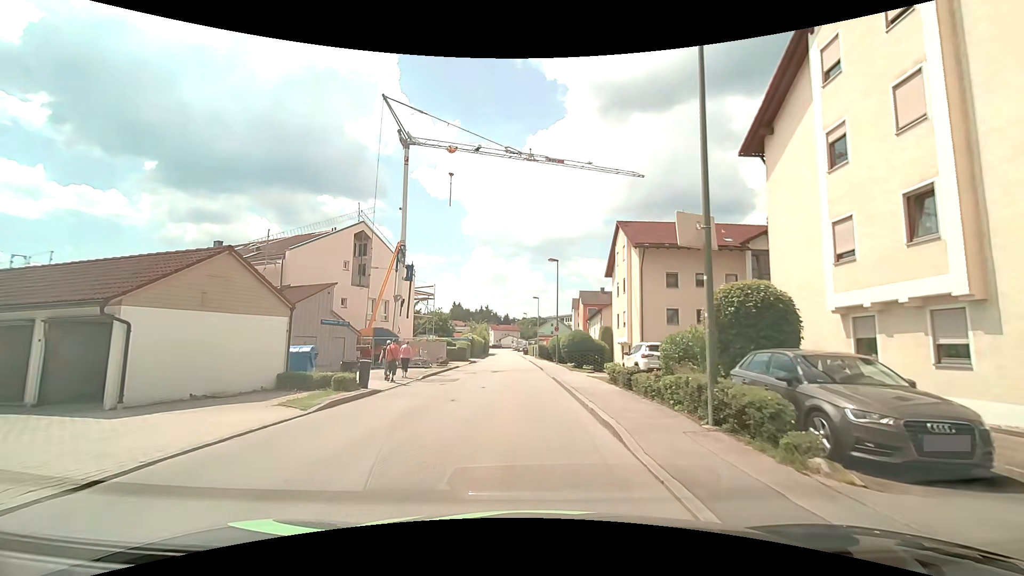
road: unclassified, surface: asphalt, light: Day
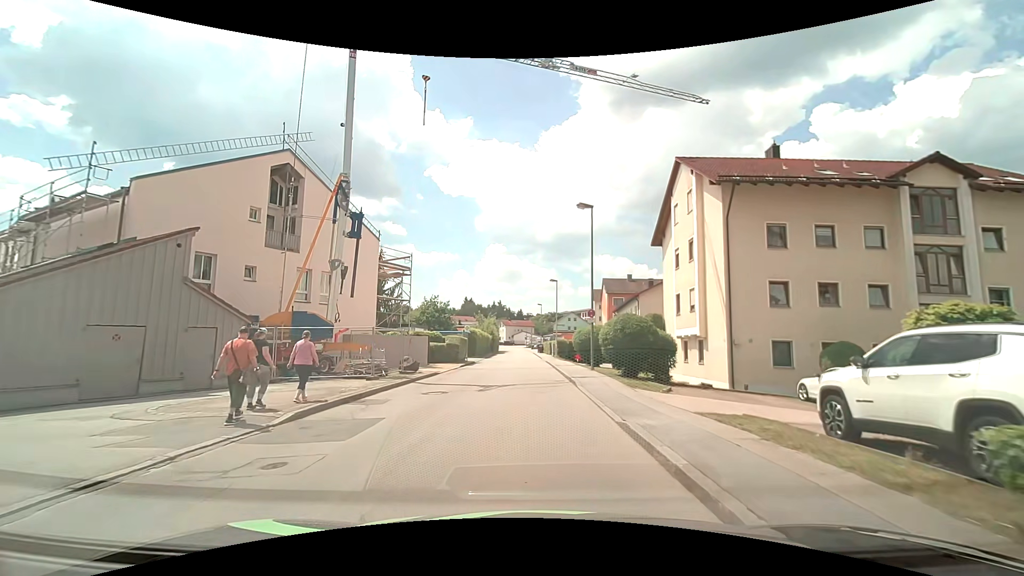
(-0.3, +14.3) m; -3°
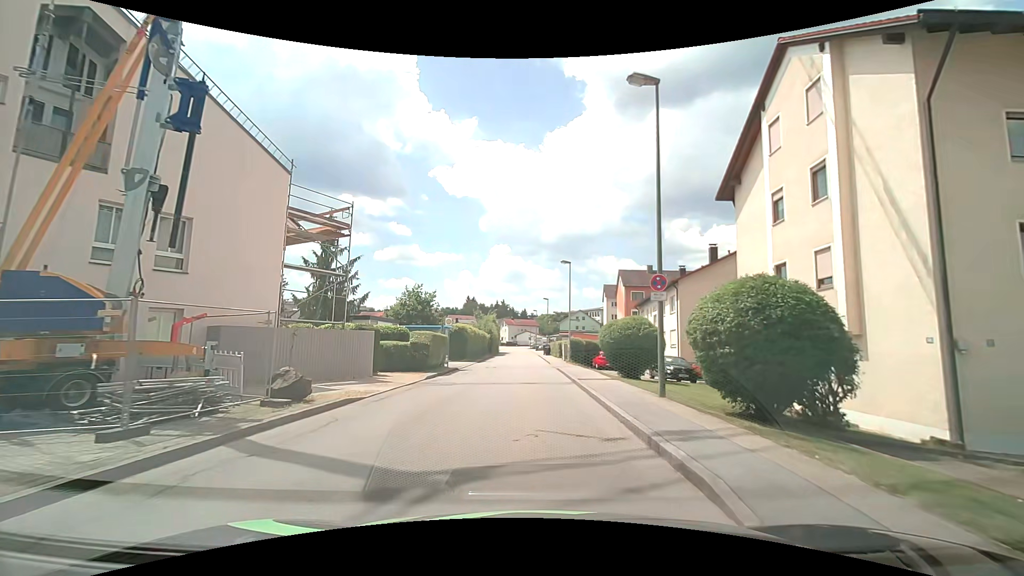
(+0.1, +12.0) m; +1°
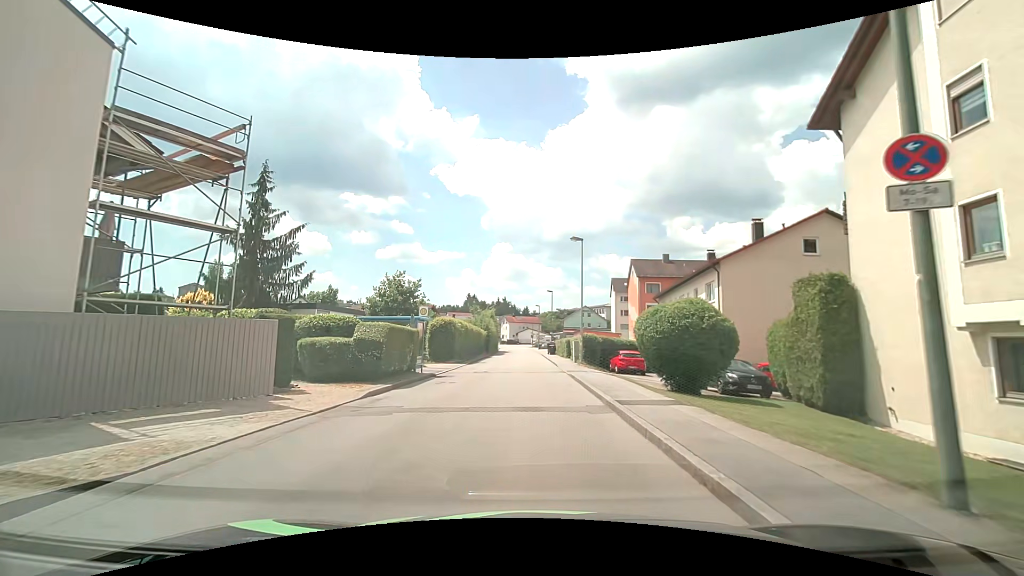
(-0.1, +8.1) m; -1°
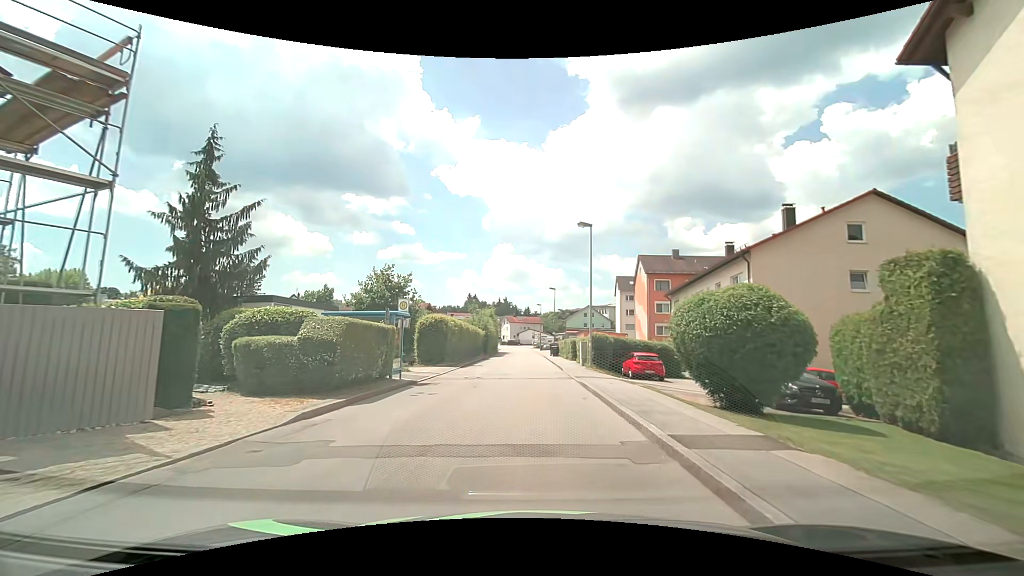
(0.0, +4.0) m; 0°
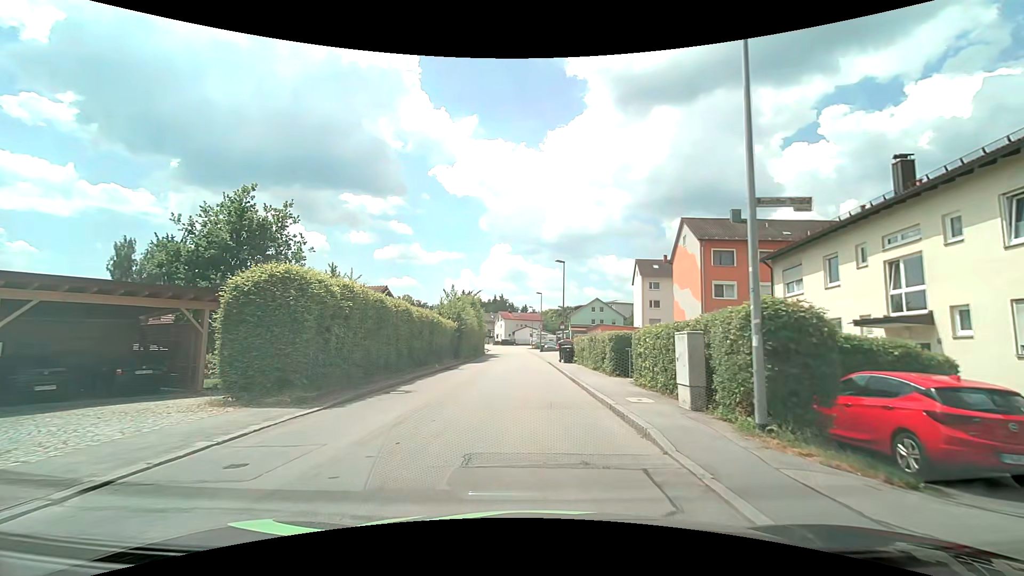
(+0.1, +20.1) m; 0°
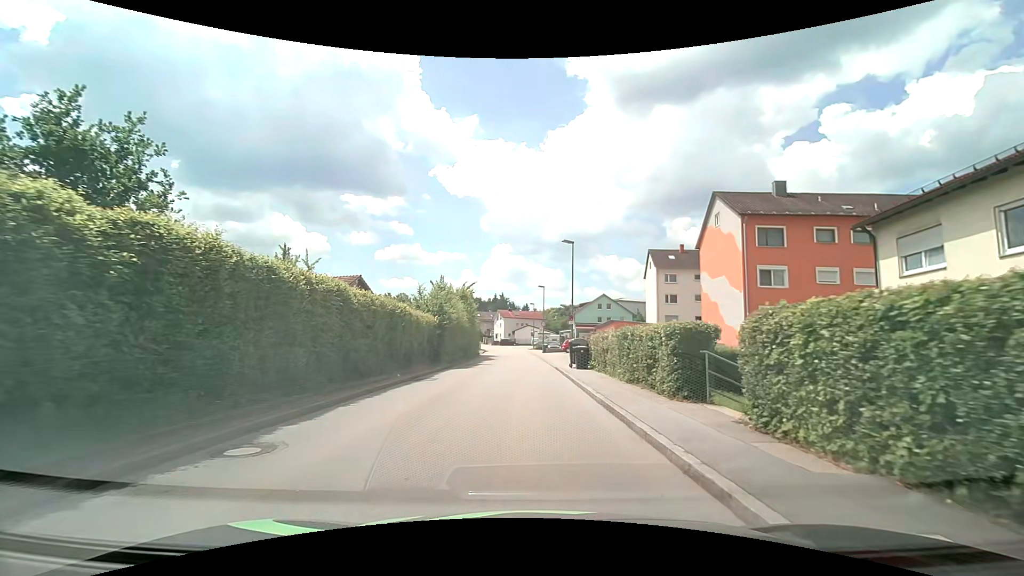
(0.0, +8.0) m; -1°
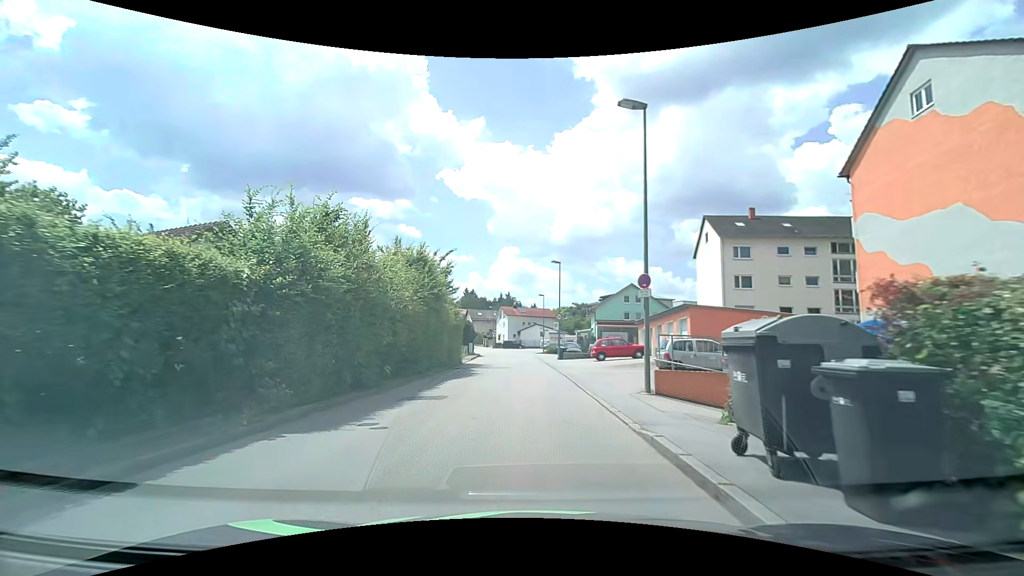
(+0.1, +19.8) m; -1°
(0, +10) (0, +20) (0, +30) (0, +40) (-1, +50) (-1, +60) (-2, +70) (-4, +80) (-6, +89) (-10, +99) m
